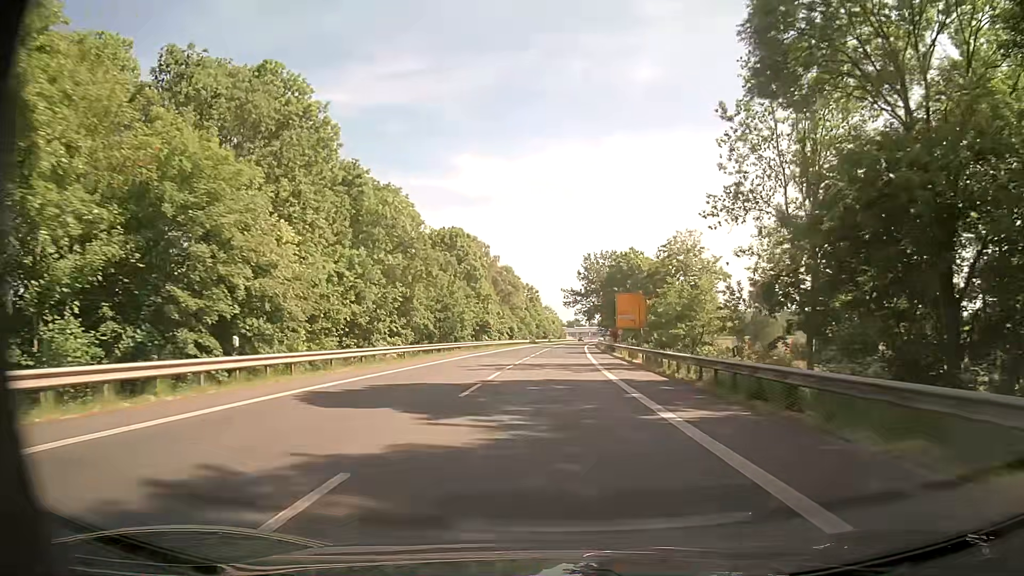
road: primary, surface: asphalt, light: Day
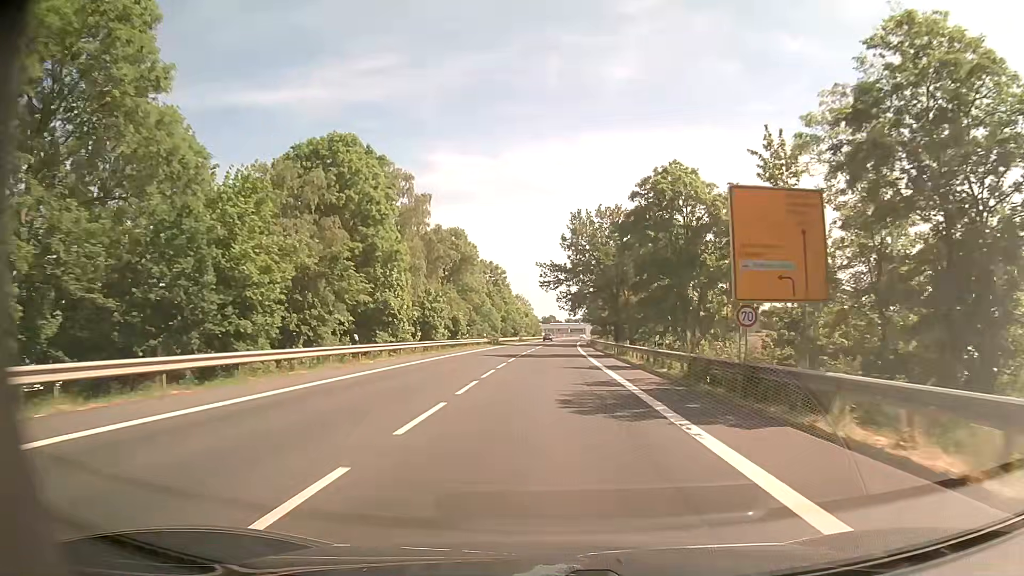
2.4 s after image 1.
(+0.8, +43.2) m; +2°
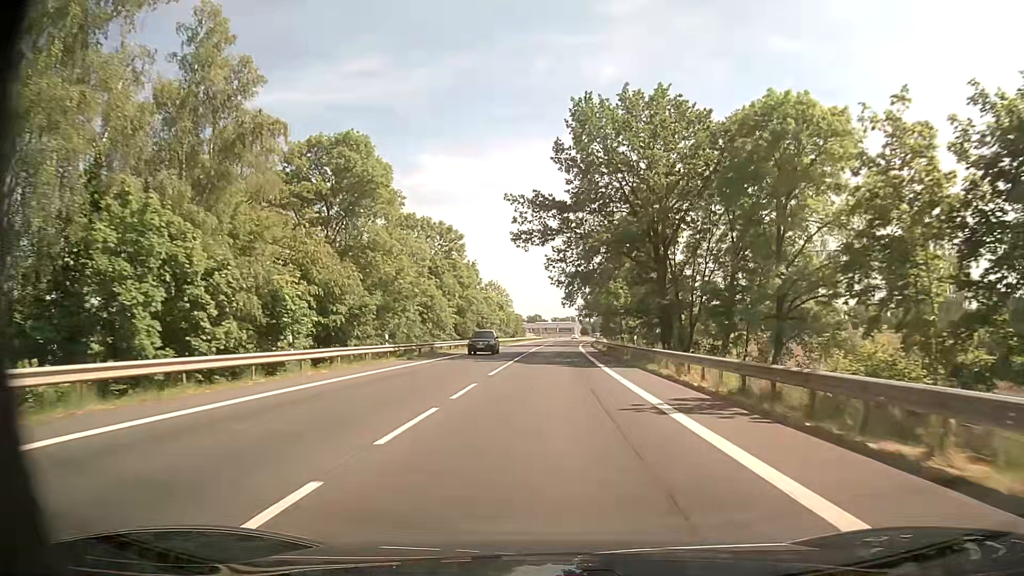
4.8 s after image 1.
(+0.2, +43.1) m; +1°
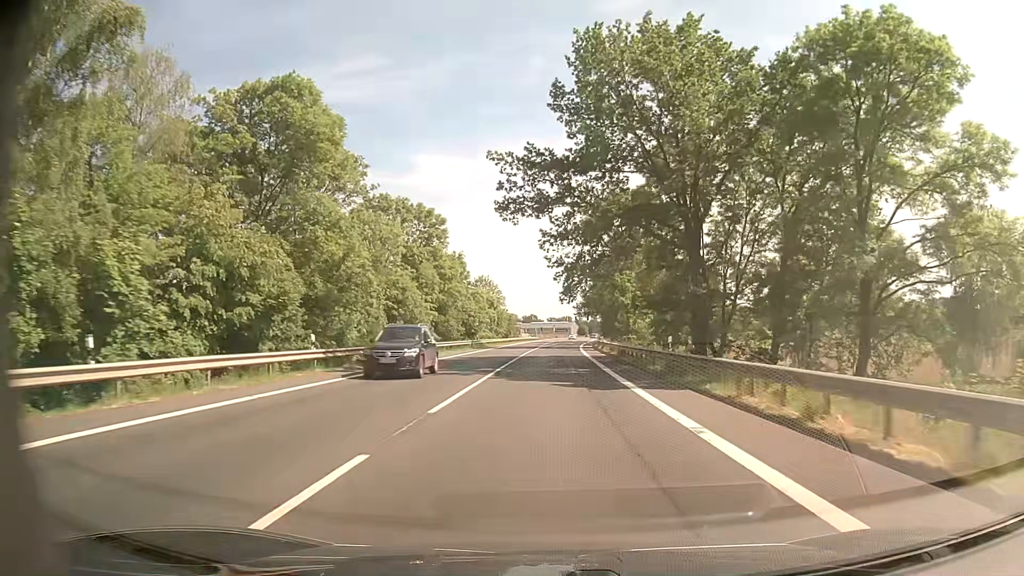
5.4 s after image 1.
(+0.1, +10.8) m; +1°
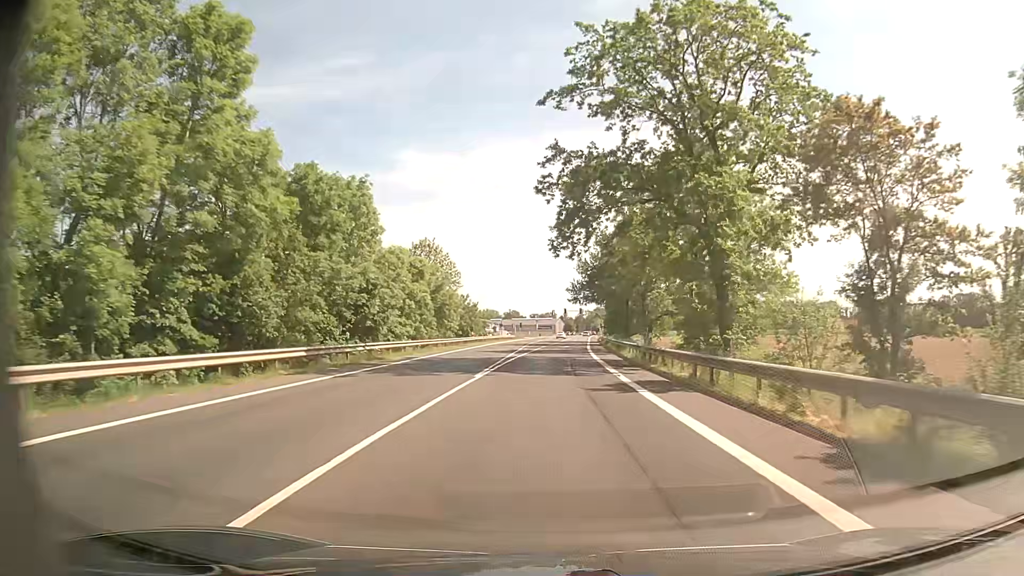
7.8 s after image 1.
(+0.2, +43.0) m; +2°
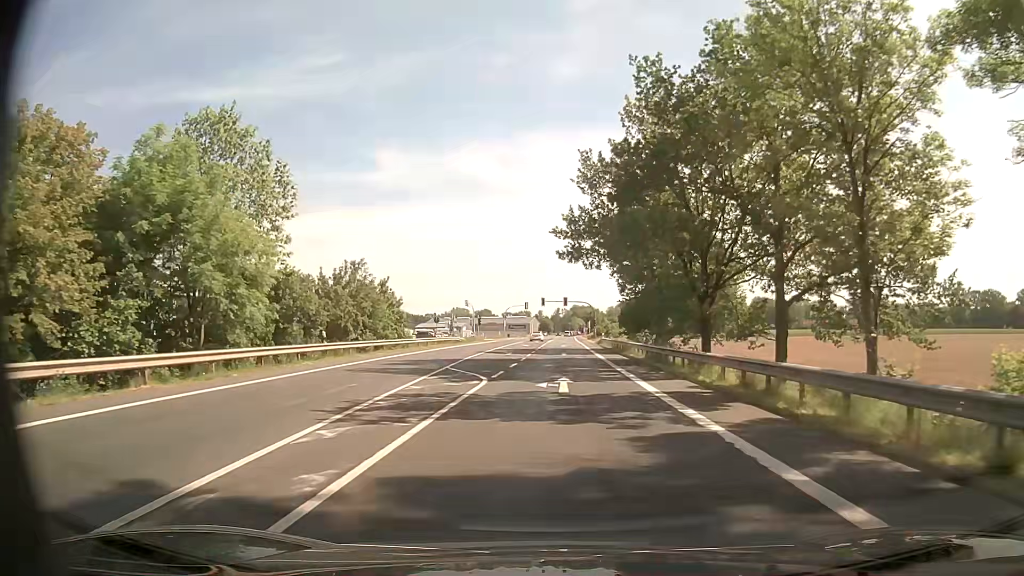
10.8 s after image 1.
(+0.4, +45.2) m; +2°
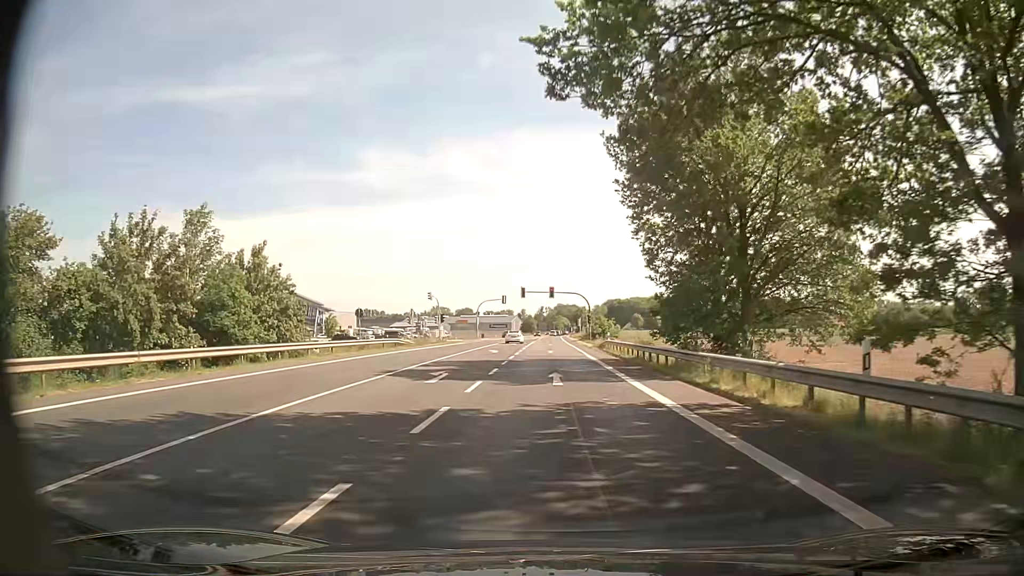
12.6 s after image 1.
(+0.2, +22.6) m; +1°
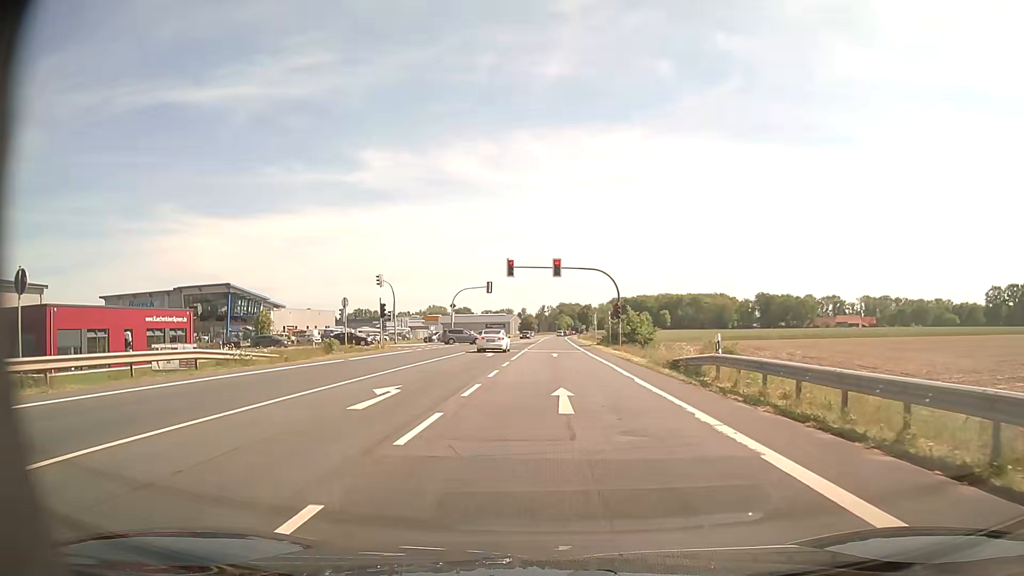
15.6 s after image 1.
(0.0, +30.9) m; 0°
(0, +10) (0, +20) (0, +30) (0, +40) (0, +50) (0, +60) (0, +70) (0, +80) (0, +90) (0, +100) m
